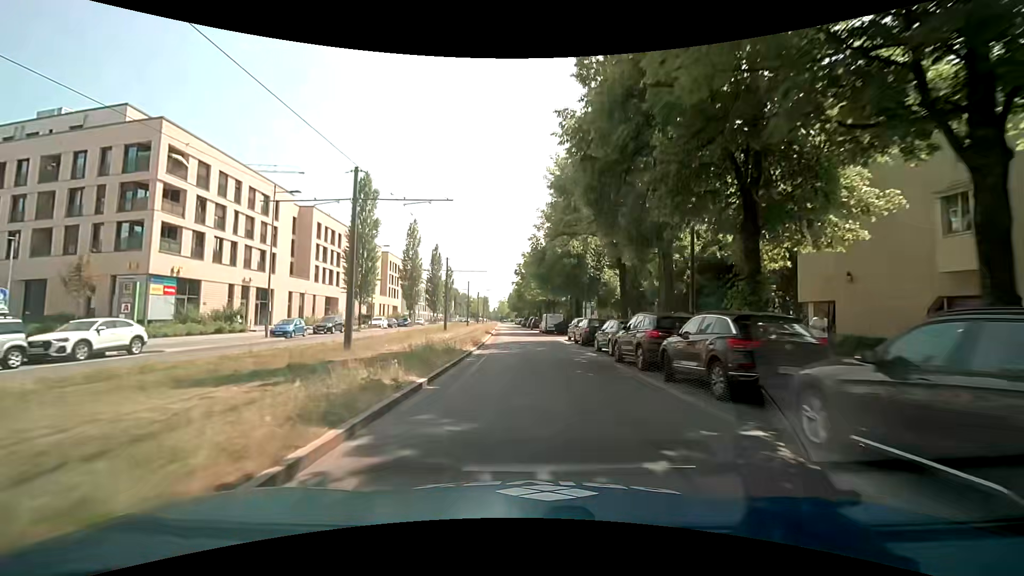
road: secondary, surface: asphalt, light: Day
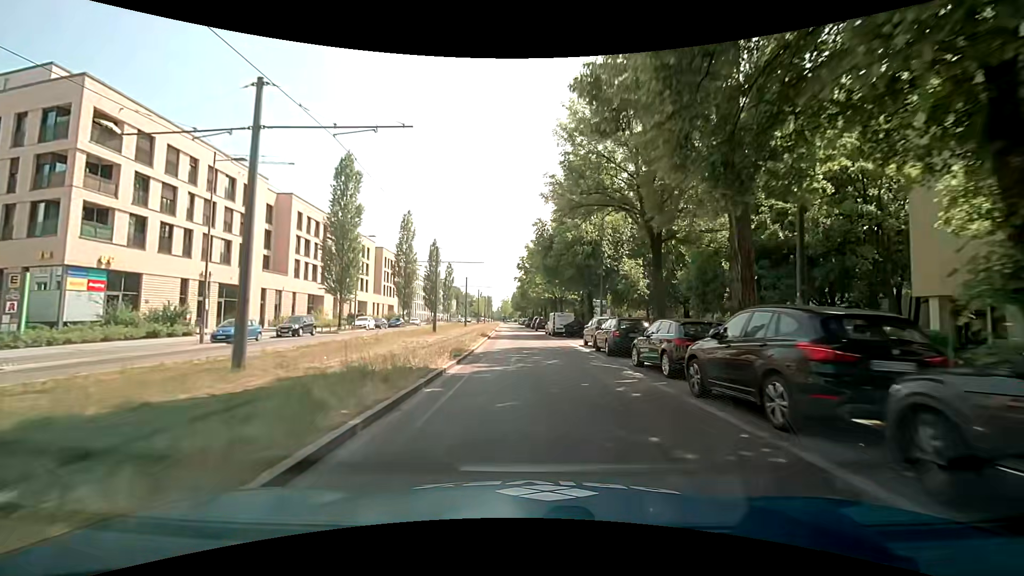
(+0.1, +7.3) m; 0°
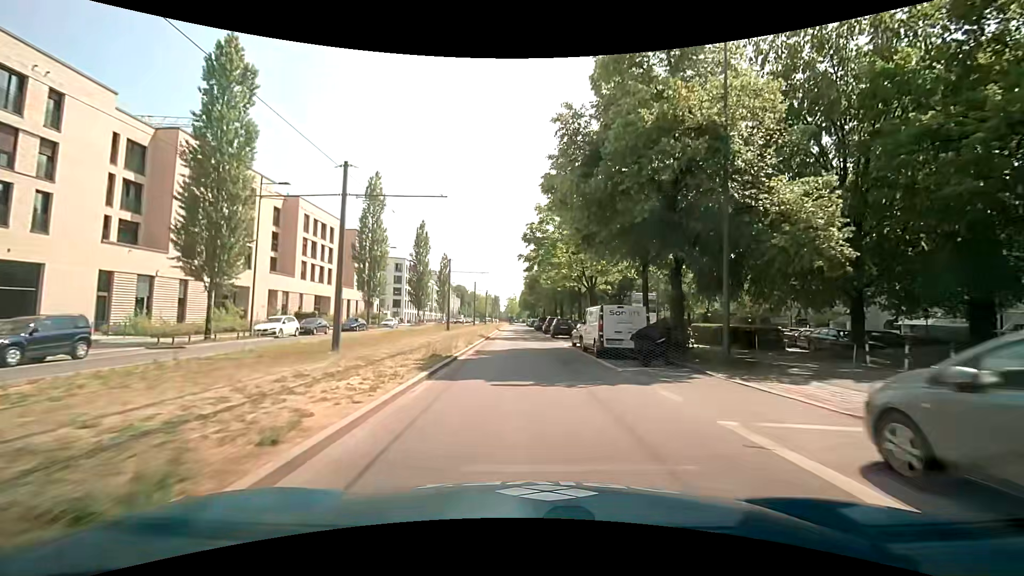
(-0.2, +21.9) m; -2°
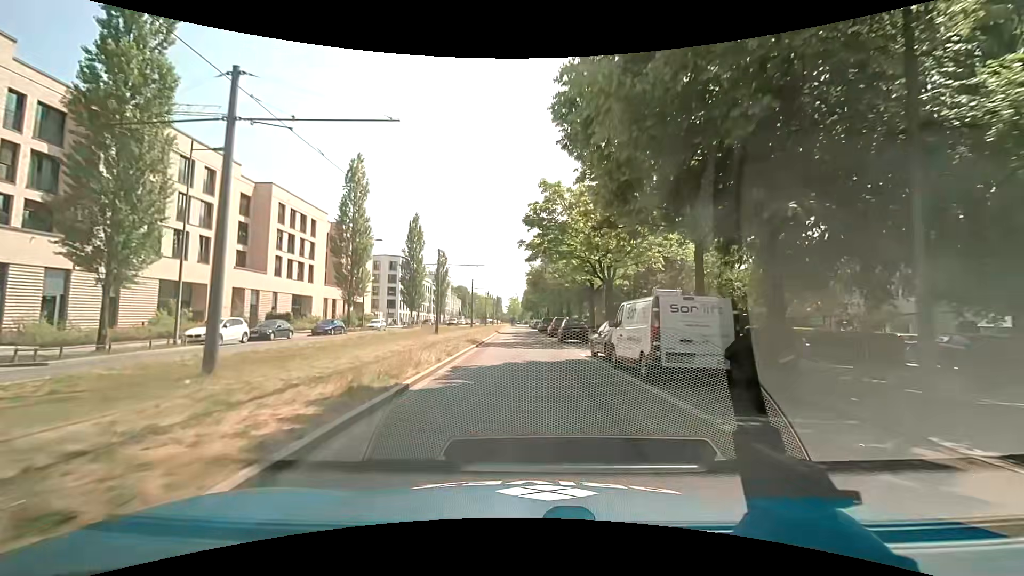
(+0.1, +7.3) m; +1°
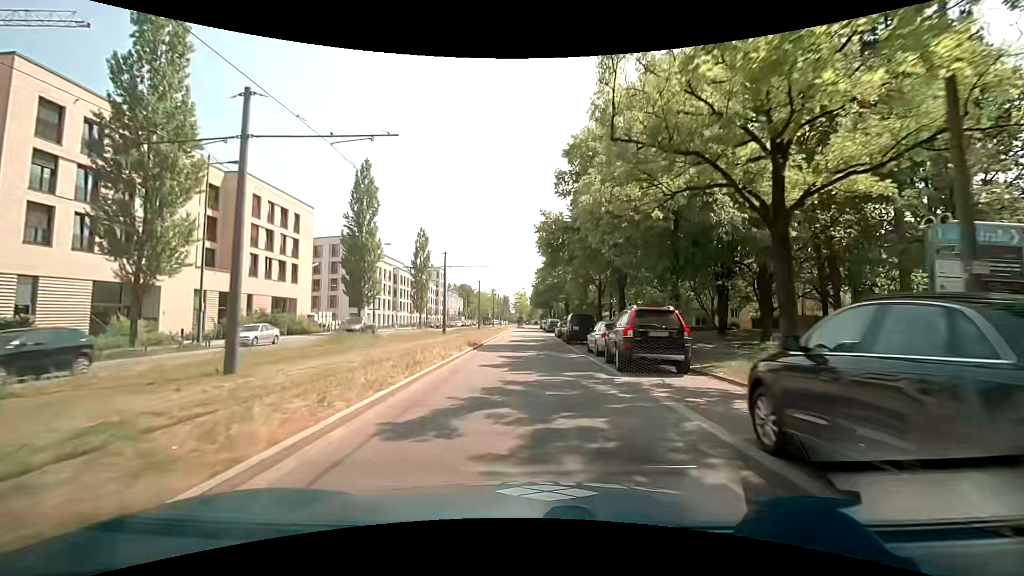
(-0.1, +29.3) m; -1°
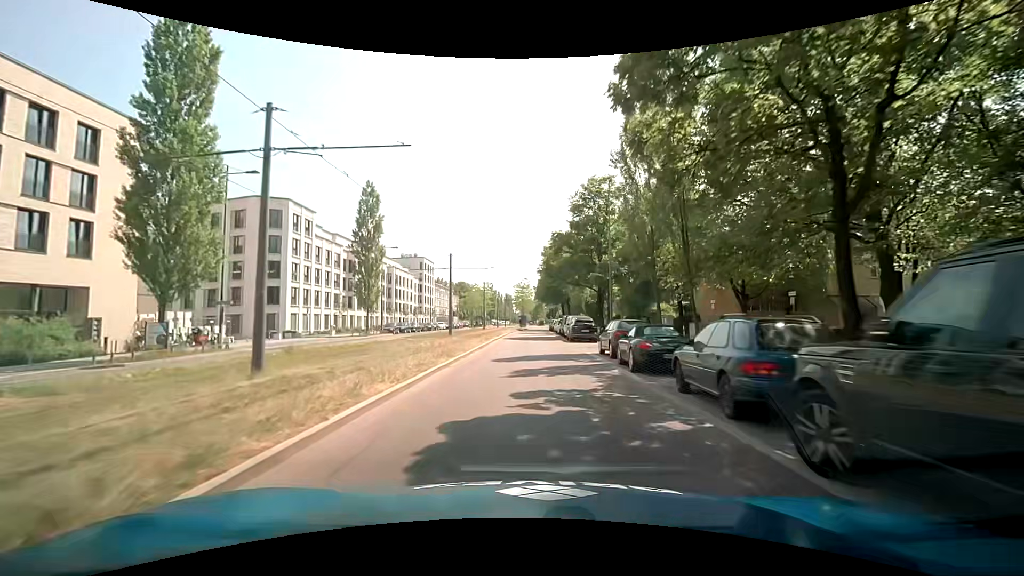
(0.0, +29.3) m; 0°
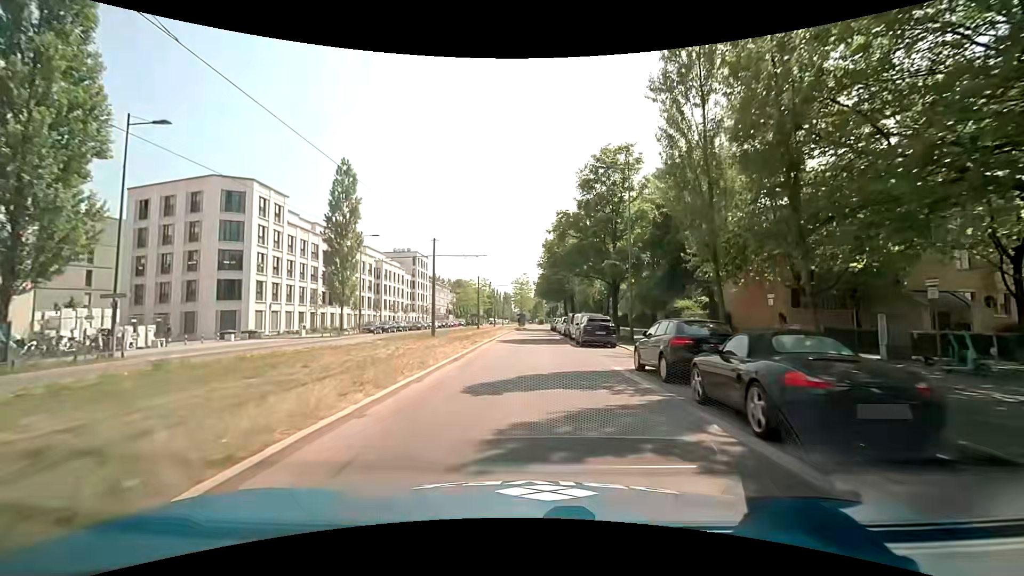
(+0.1, +7.3) m; 0°
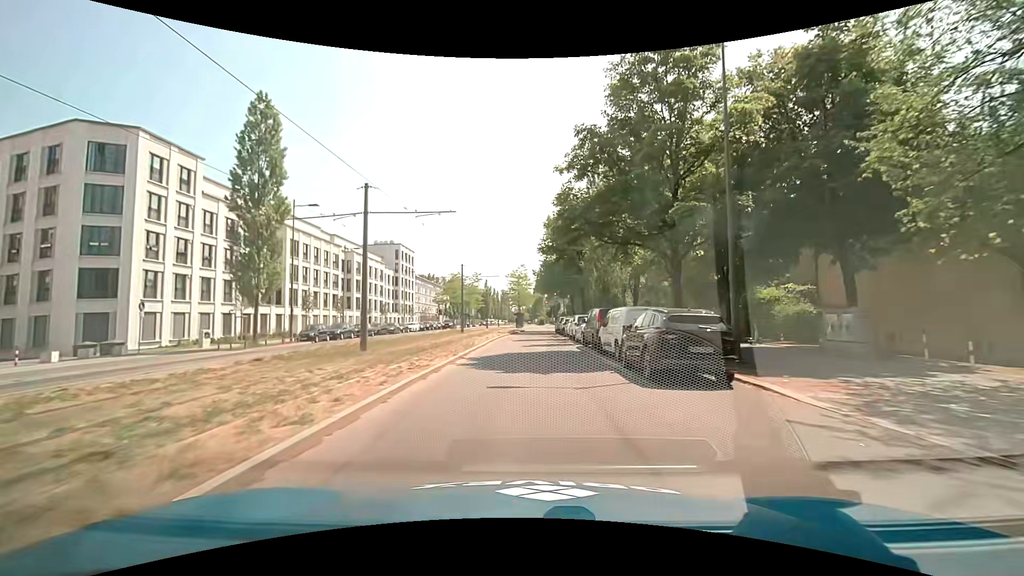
(0.0, +14.7) m; +1°
(0, +10) (0, +20) (0, +30) (0, +40) (0, +50) (+1, +60) (+2, +70) (+3, +80) (+4, +90) (+4, +100) m
